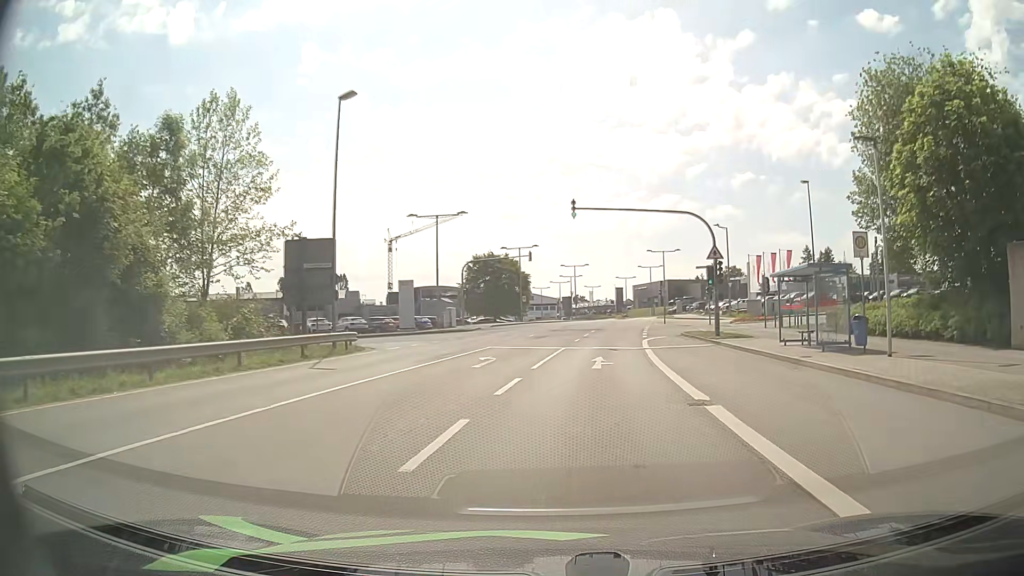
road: secondary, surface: asphalt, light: Day
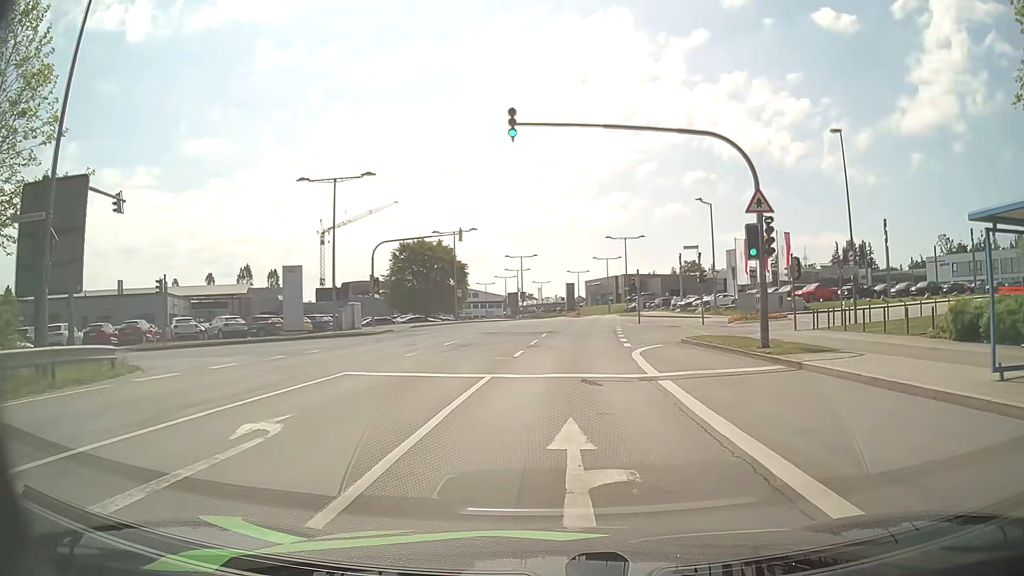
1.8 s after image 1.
(+0.5, +13.7) m; +4°
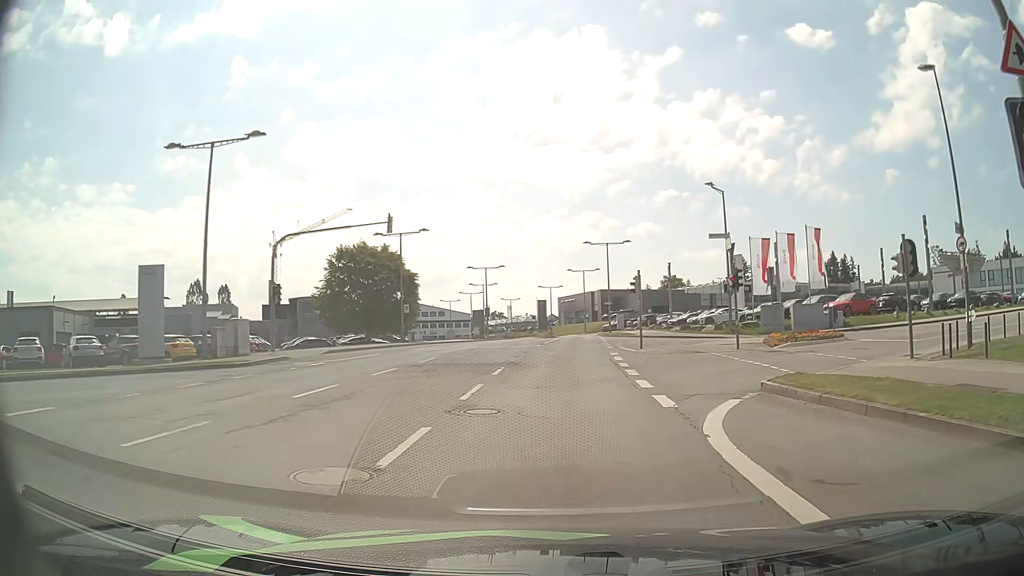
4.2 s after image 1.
(+0.3, +12.7) m; +3°
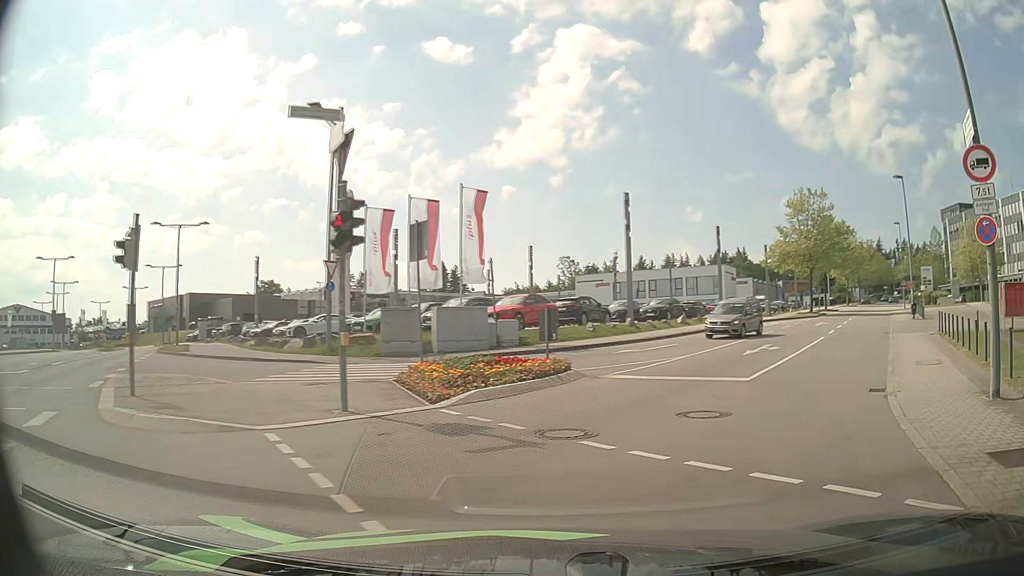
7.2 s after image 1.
(+3.1, +16.6) m; +32°
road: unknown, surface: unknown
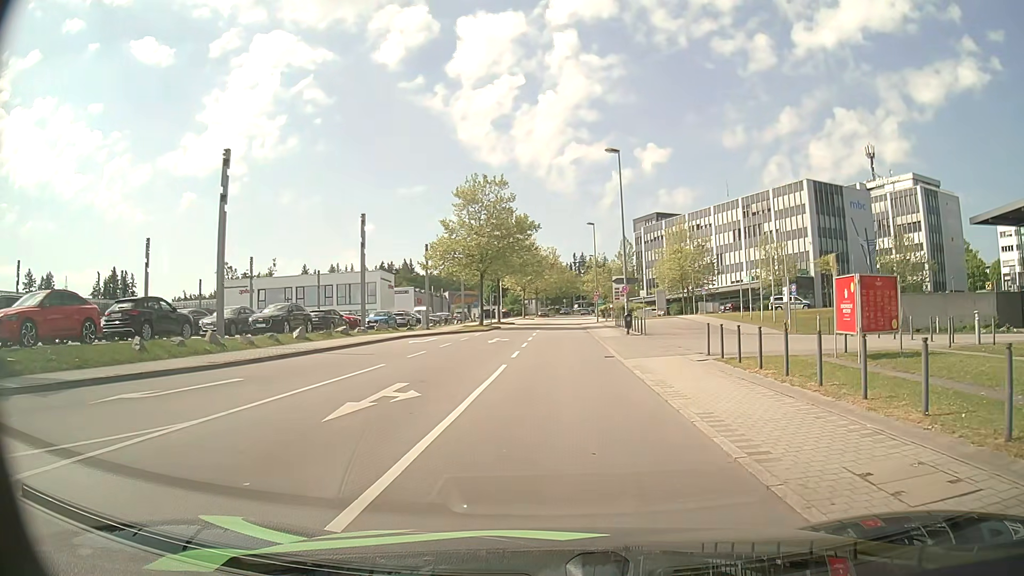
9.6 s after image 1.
(+3.8, +11.6) m; +30°
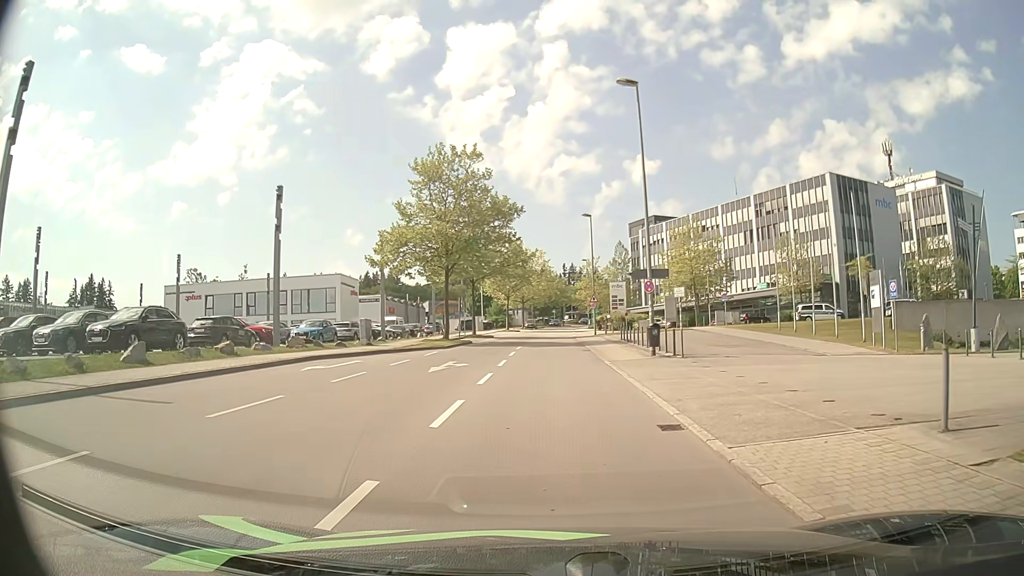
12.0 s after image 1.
(0.0, +12.7) m; 0°
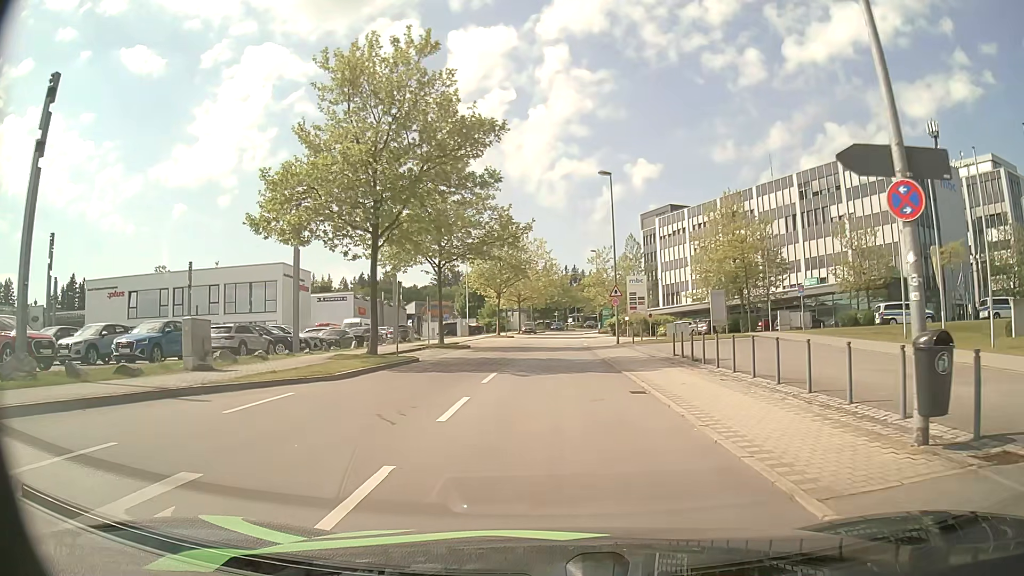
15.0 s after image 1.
(-0.1, +17.5) m; 0°
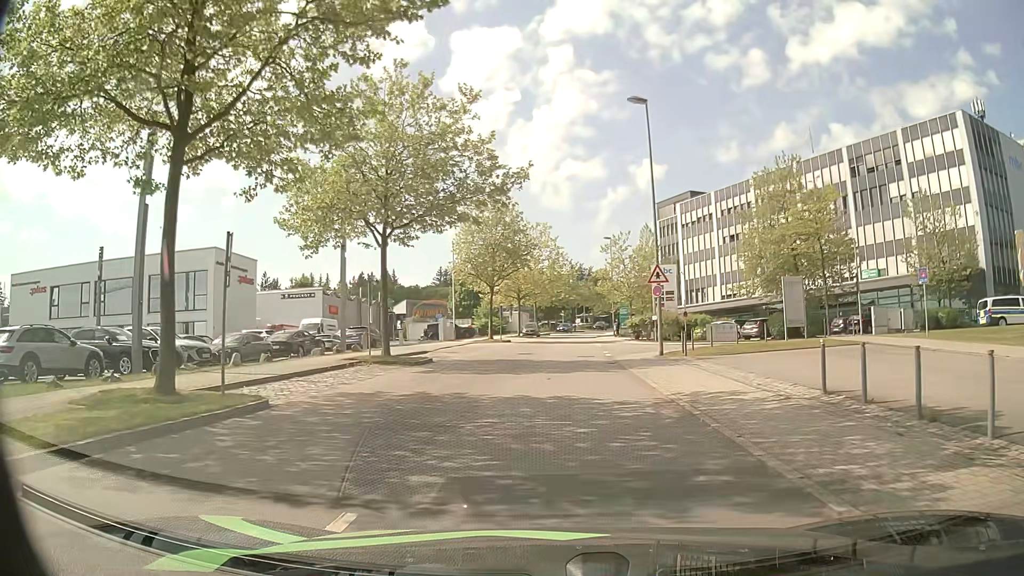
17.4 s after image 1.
(0.0, +13.6) m; 0°
(0, +10) (0, +20) (0, +30) (+6, +37) (+16, +38) (+26, +37) (+36, +36) (+46, +34) (+56, +33) (+66, +33) m
